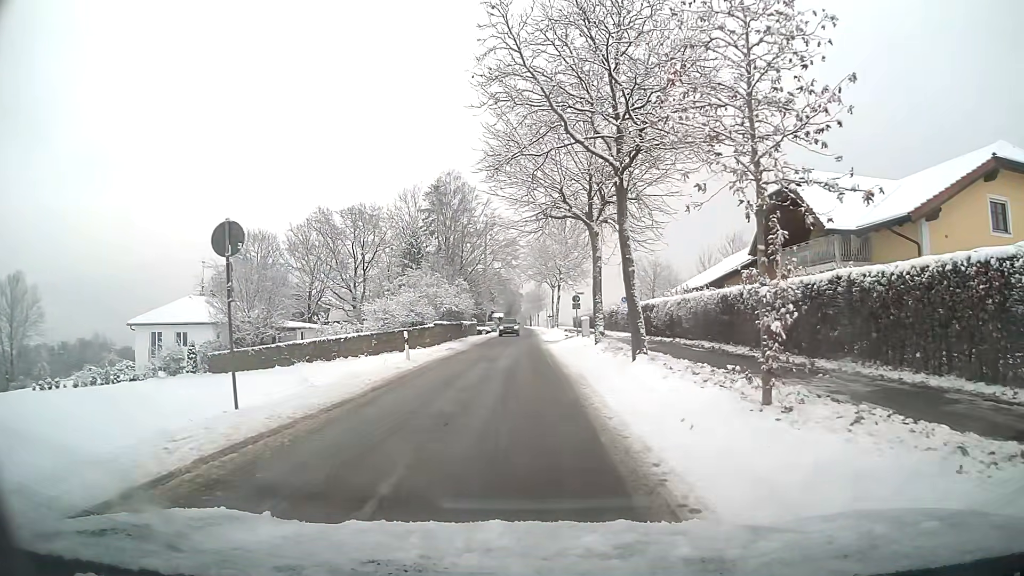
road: residential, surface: asphalt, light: Day
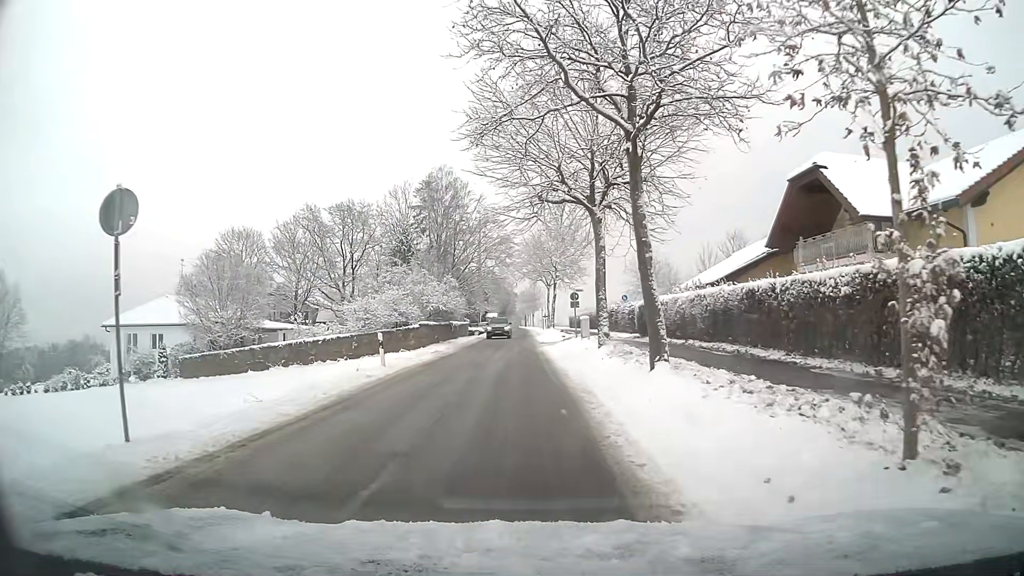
(0.0, +3.2) m; 0°
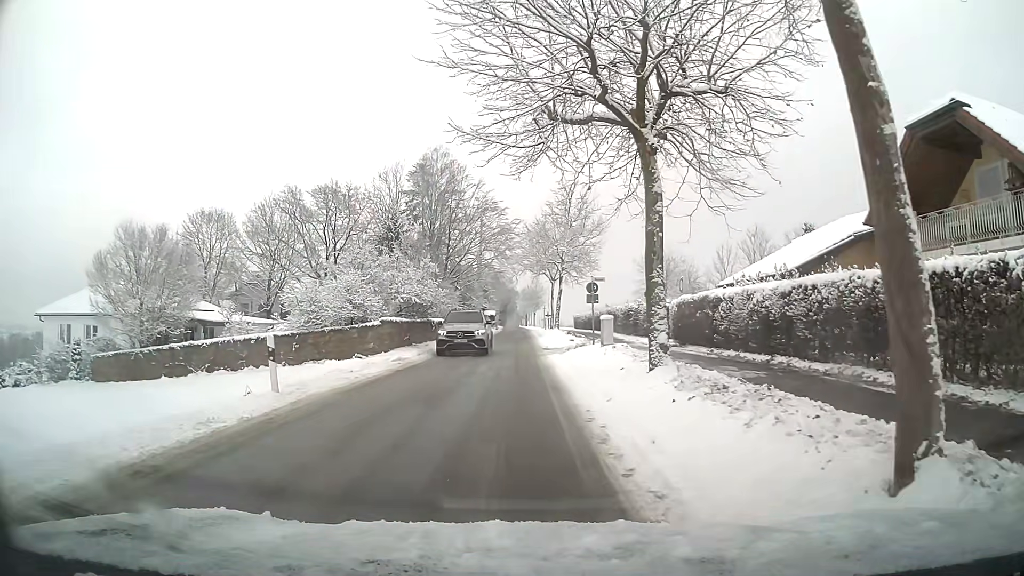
(0.0, +8.7) m; 0°
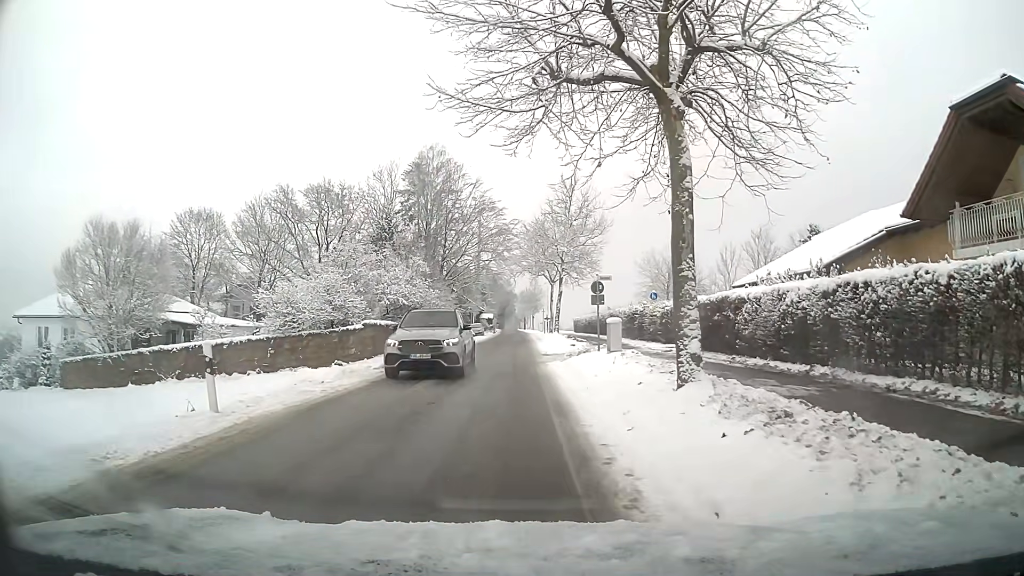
(0.0, +2.4) m; 0°
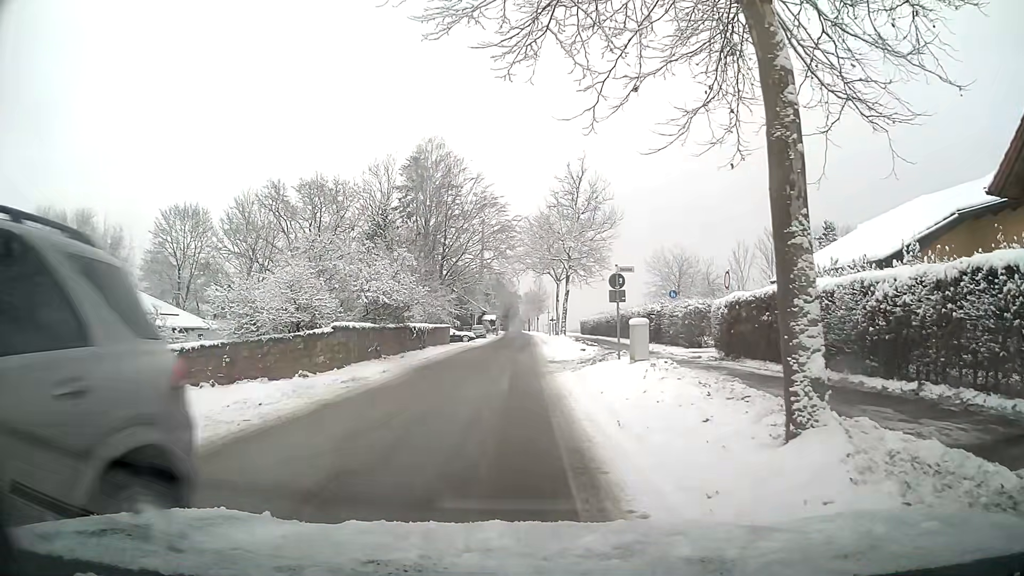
(0.0, +3.9) m; -1°
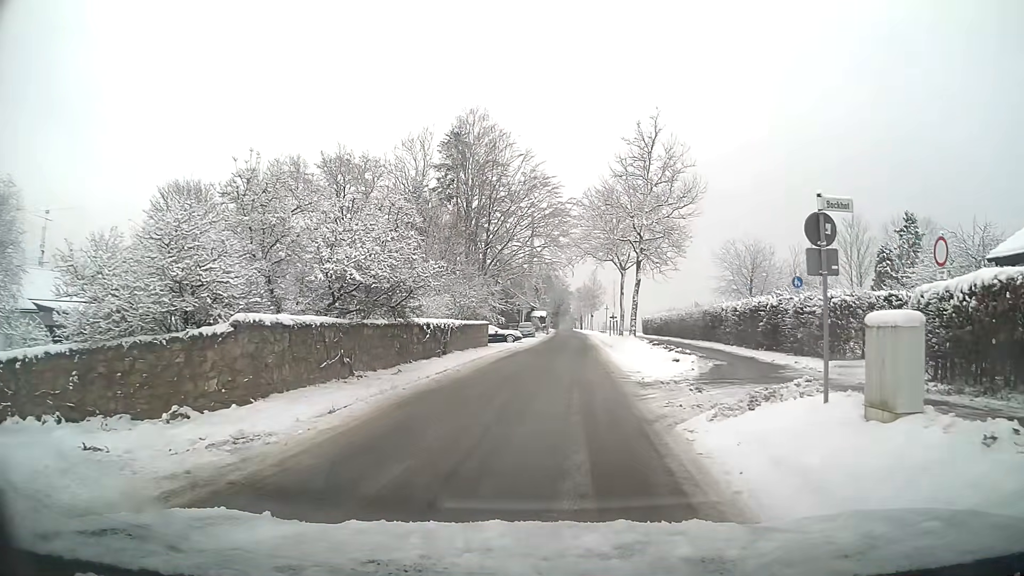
(-0.4, +10.2) m; -3°
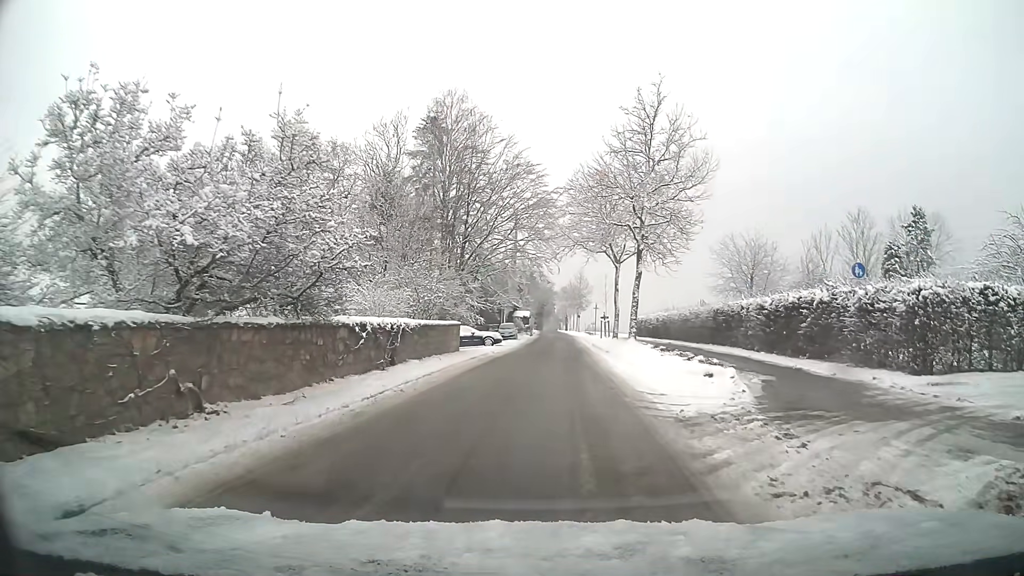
(0.0, +5.8) m; +1°
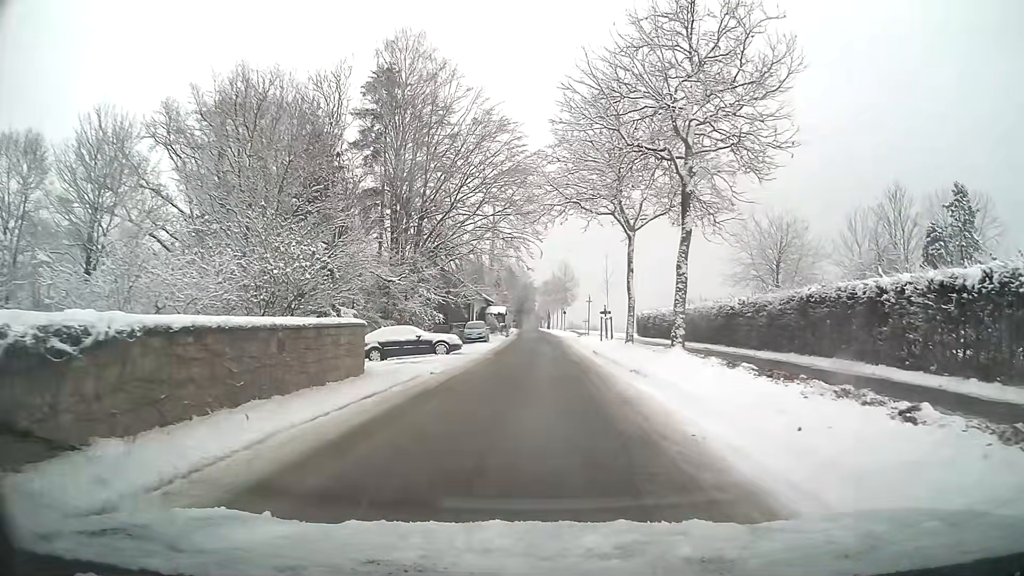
(+0.3, +13.4) m; +2°
(0, +10) (0, +20) (0, +30) (+1, +40) (+1, +50) (+1, +60) (+1, +70) (0, +80) (0, +90) (0, +100) m
